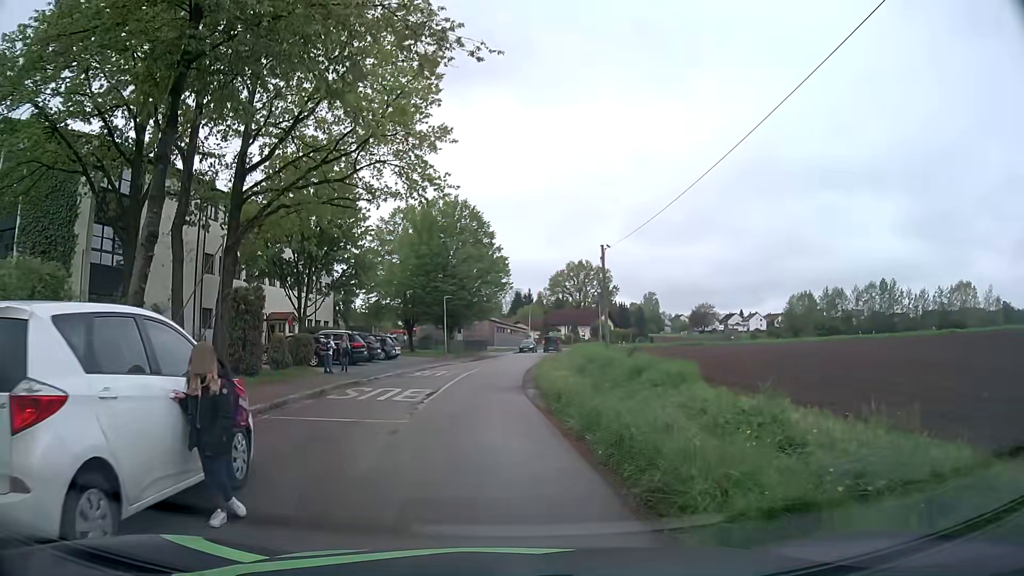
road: tertiary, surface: asphalt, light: Day
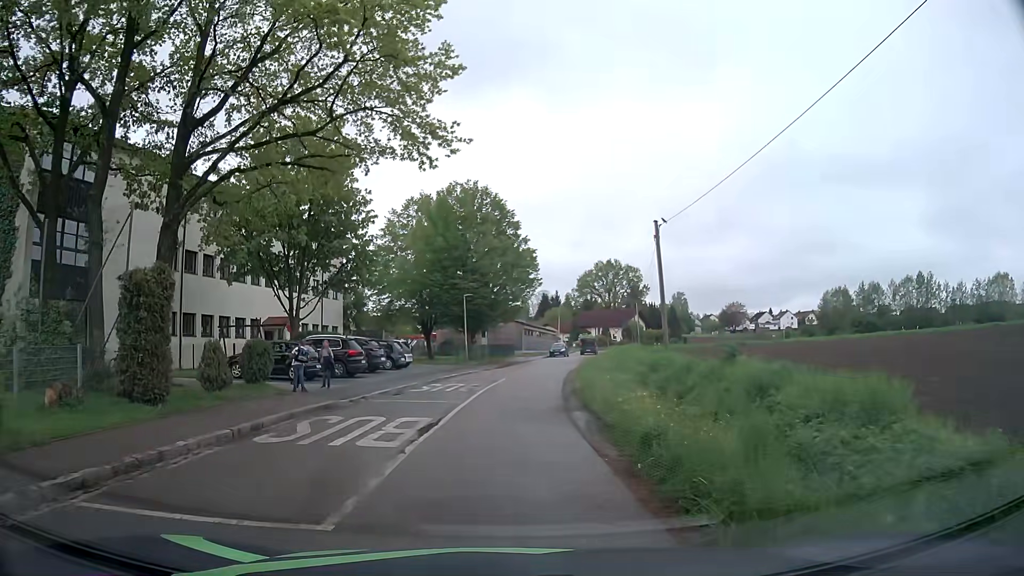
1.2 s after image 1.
(-0.2, +6.7) m; -3°
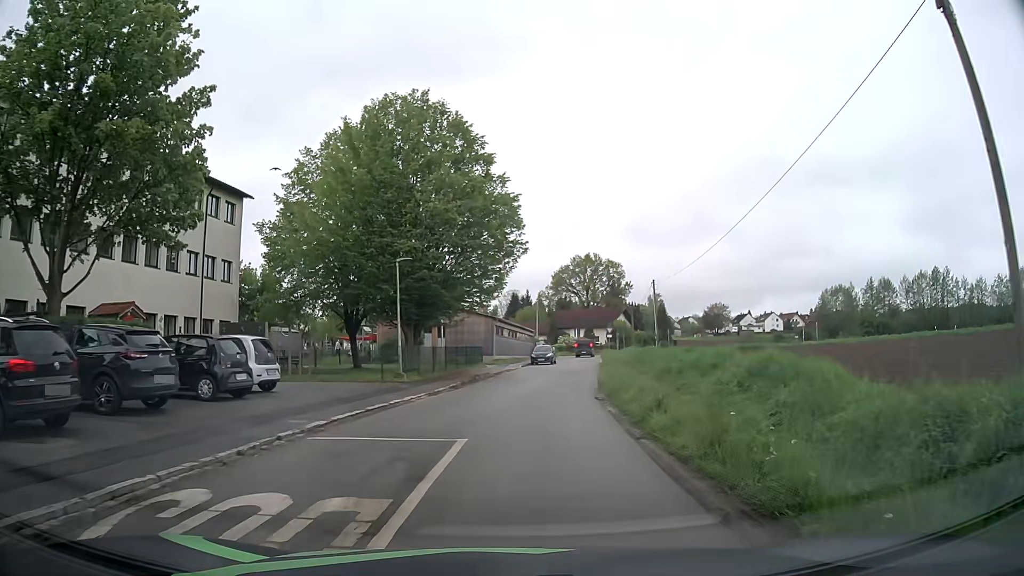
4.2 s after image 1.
(+0.2, +19.2) m; +3°
